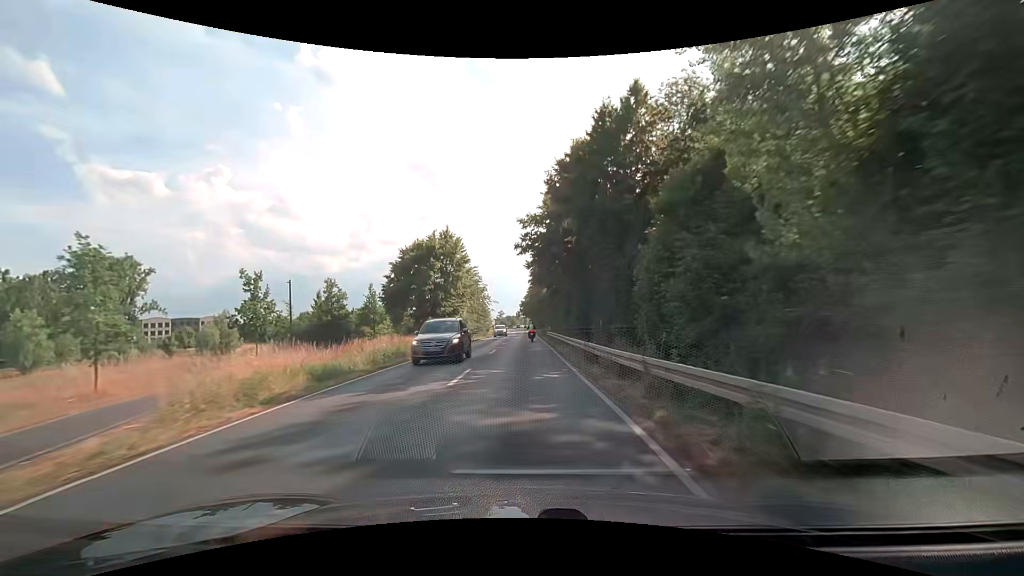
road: secondary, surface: asphalt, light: Day
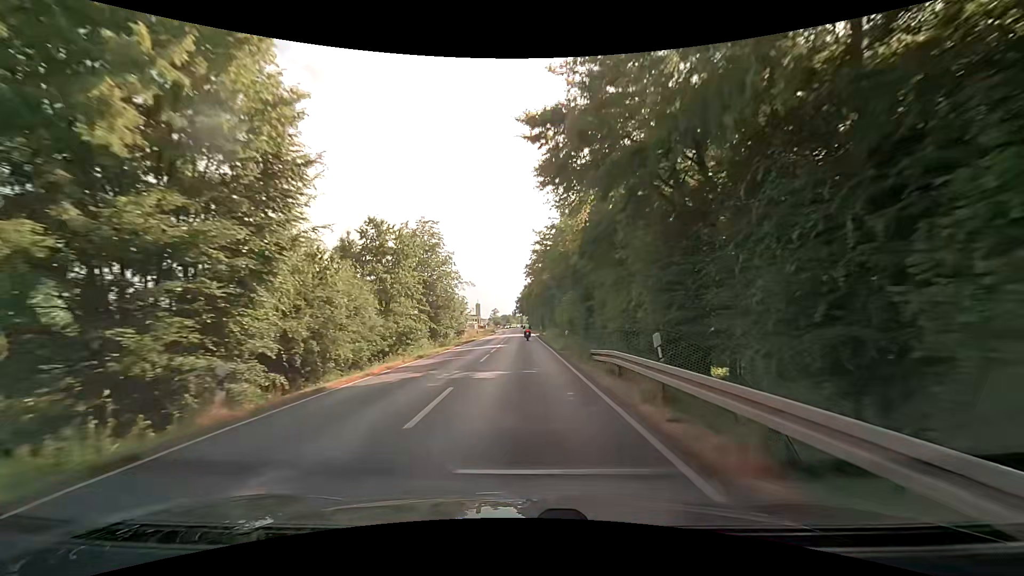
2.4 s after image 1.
(-0.1, +40.3) m; 0°
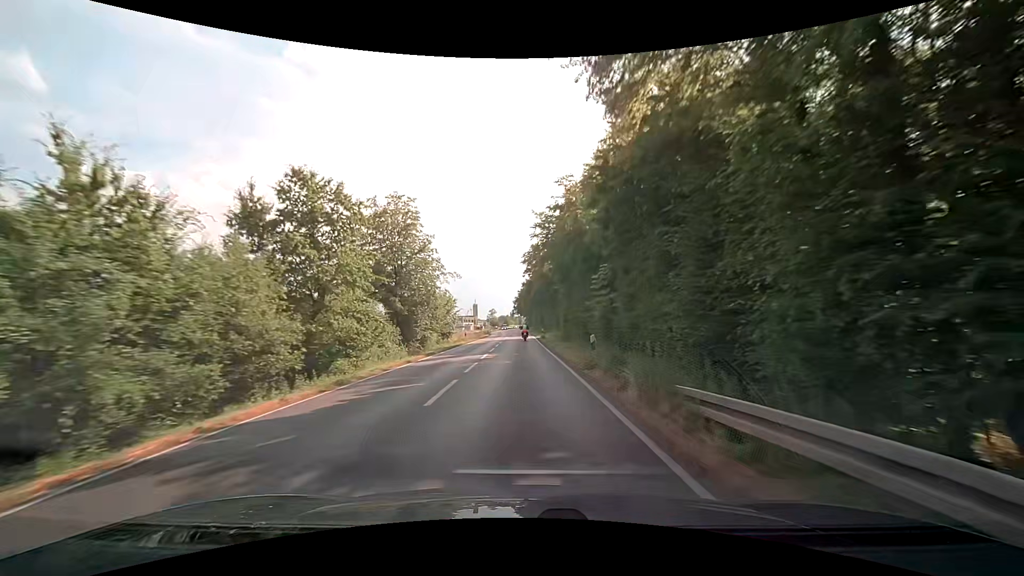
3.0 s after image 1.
(+0.1, +10.2) m; +1°
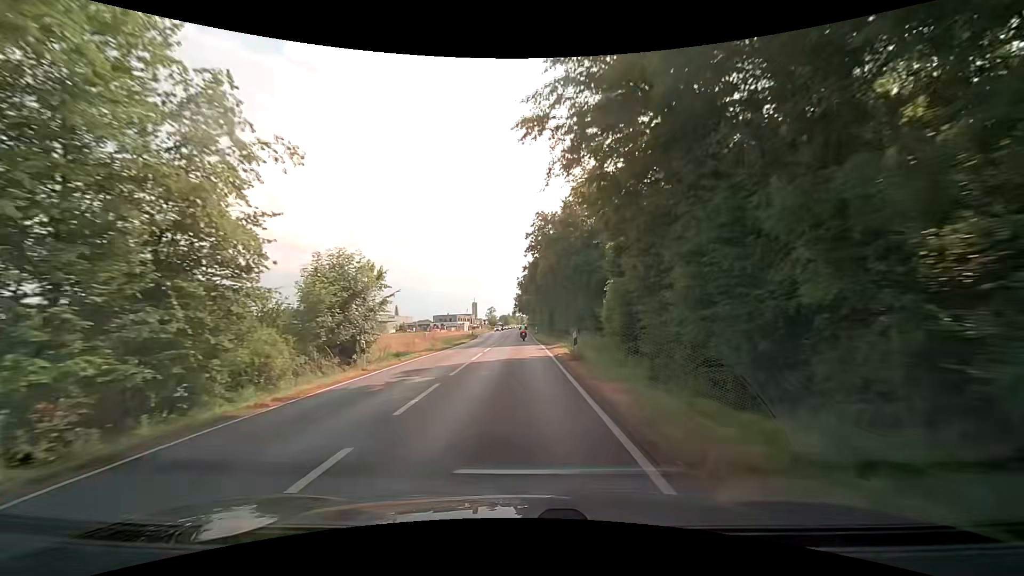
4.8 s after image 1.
(-0.1, +31.1) m; -1°
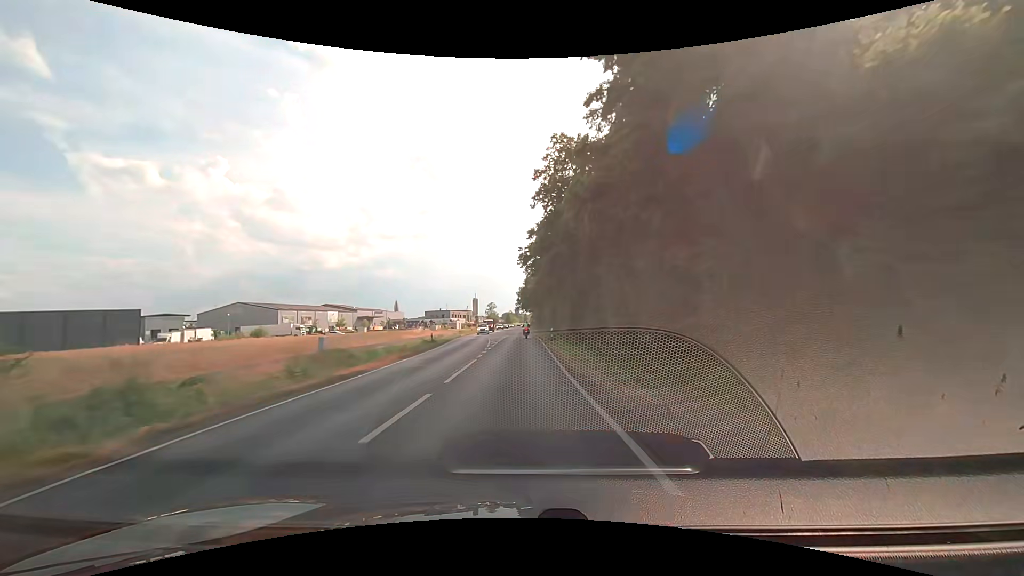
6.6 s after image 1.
(-0.1, +31.7) m; 0°
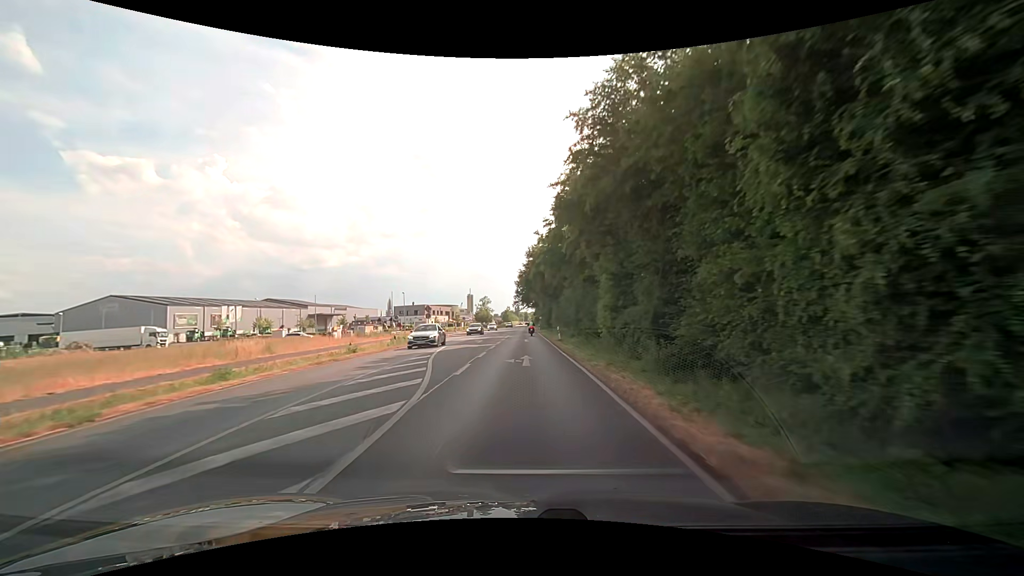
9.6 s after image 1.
(-0.2, +52.7) m; 0°
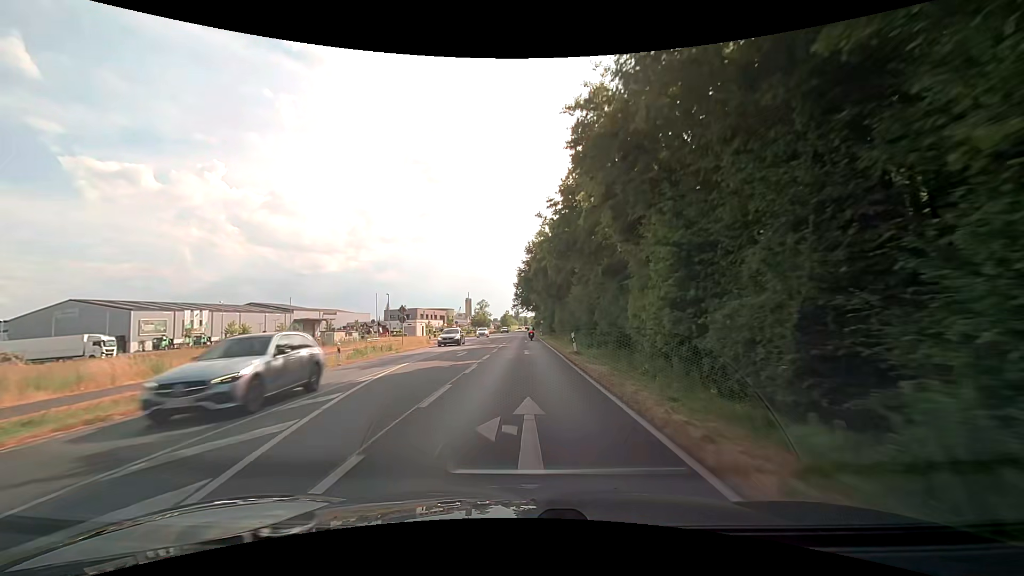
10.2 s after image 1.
(+0.1, +10.4) m; +1°
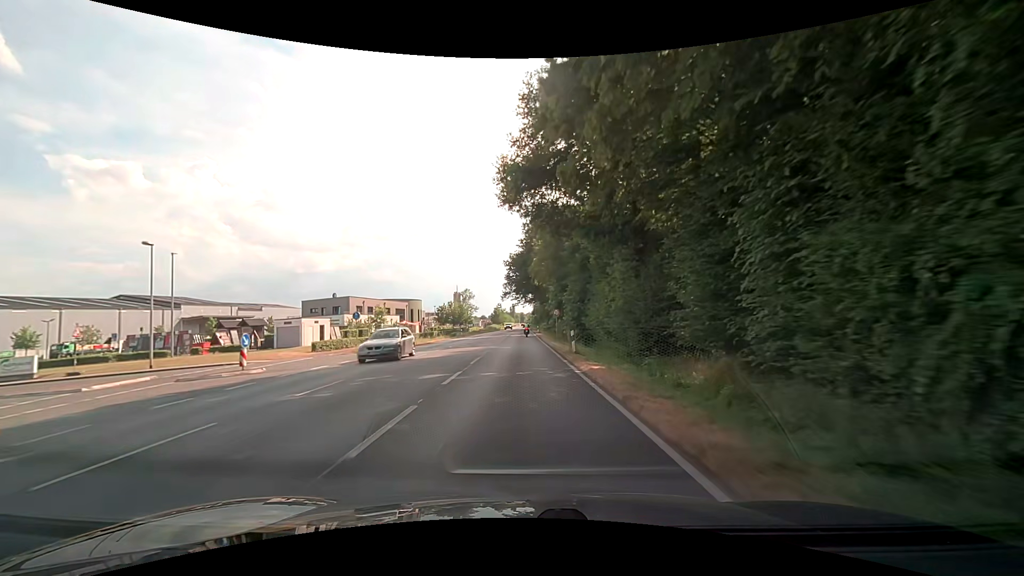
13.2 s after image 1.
(0.0, +52.2) m; 0°
(0, +10) (0, +20) (0, +30) (0, +40) (0, +50) (0, +60) (0, +70) (0, +80) (0, +90) (0, +100) m
